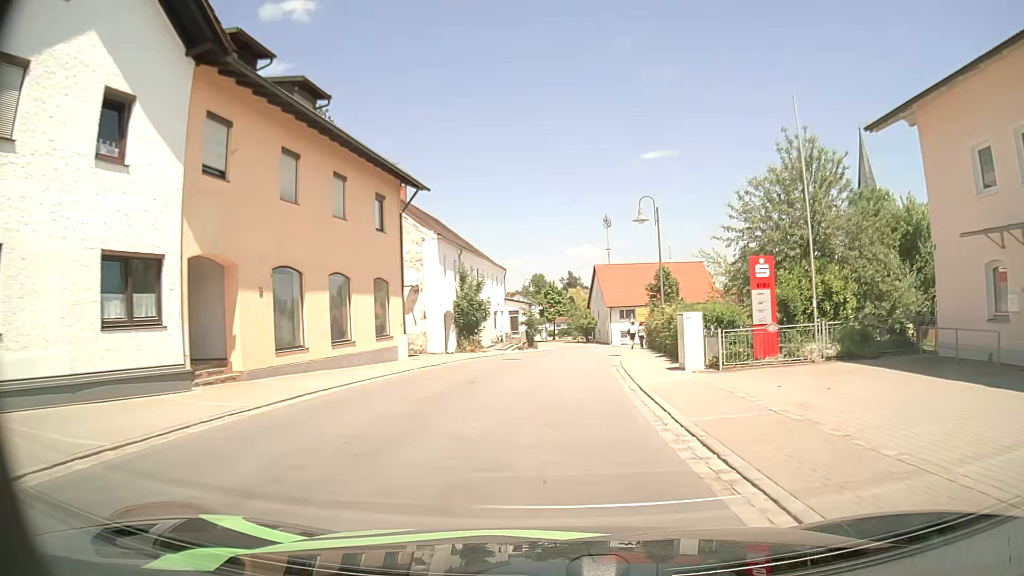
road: secondary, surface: asphalt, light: Day
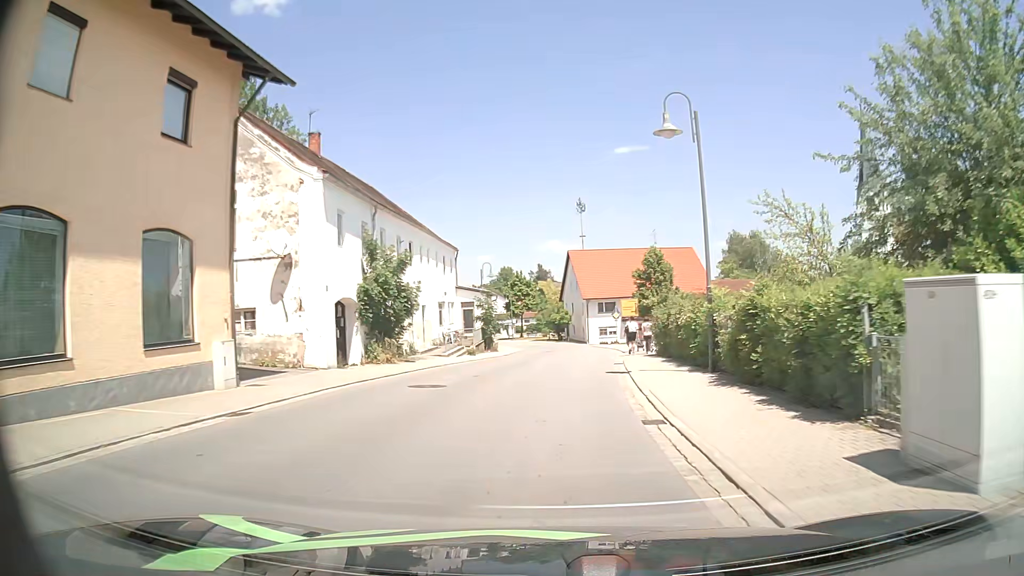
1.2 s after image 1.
(+0.4, +13.7) m; +3°
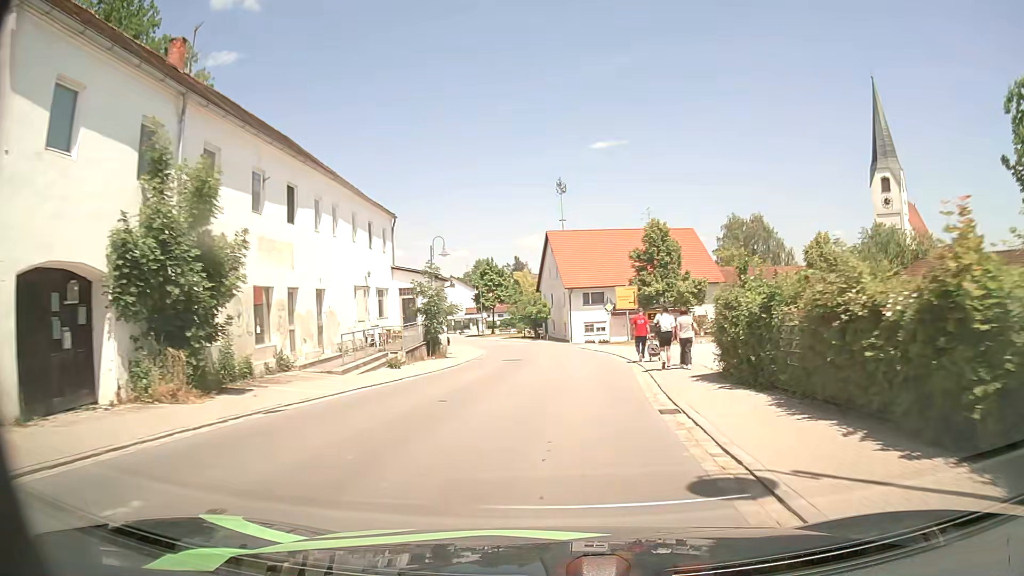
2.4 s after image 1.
(+0.2, +13.6) m; +1°
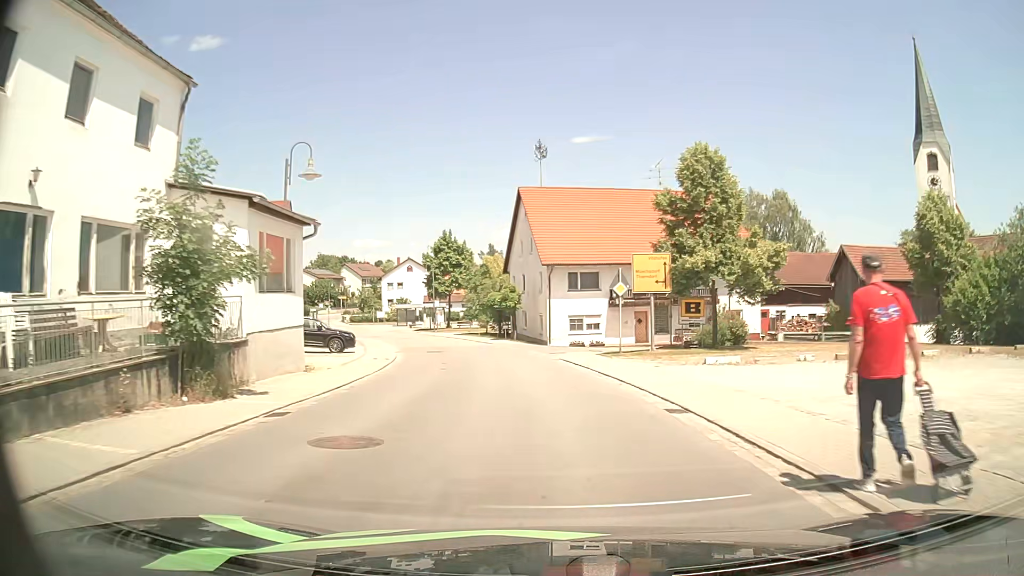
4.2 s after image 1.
(+0.4, +20.2) m; +2°
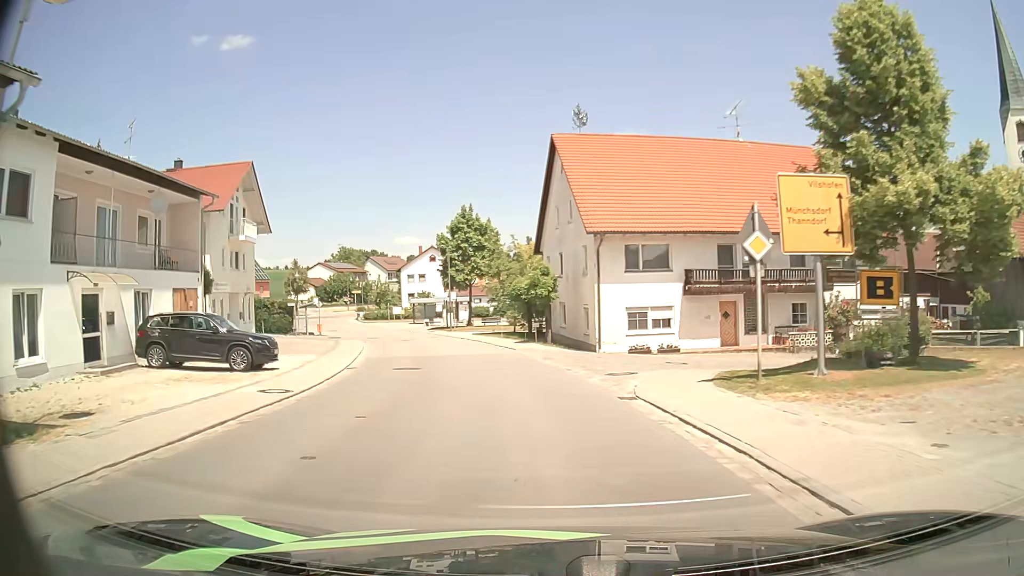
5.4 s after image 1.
(-0.2, +13.9) m; -3°
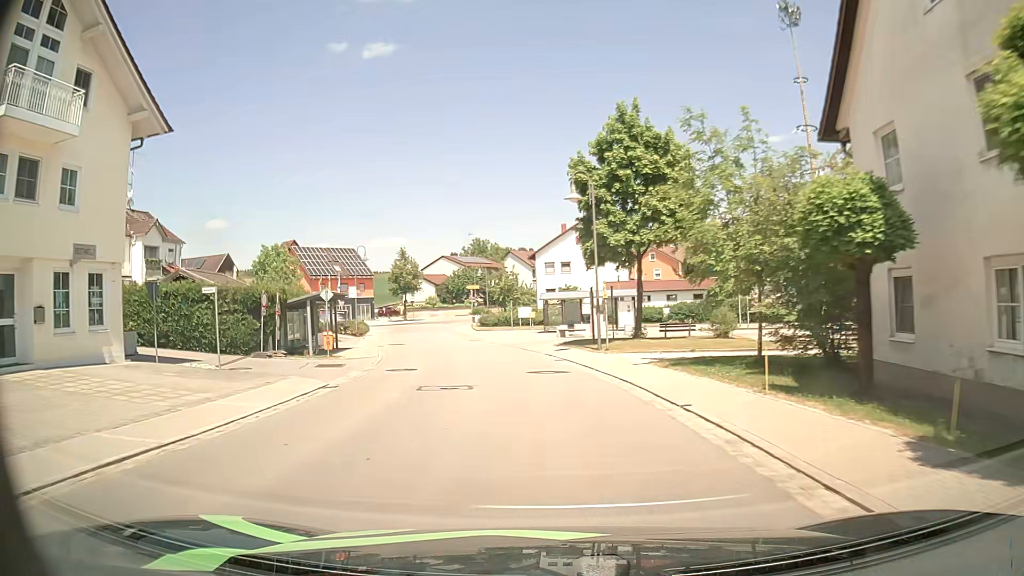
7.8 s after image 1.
(-3.3, +29.1) m; -13°
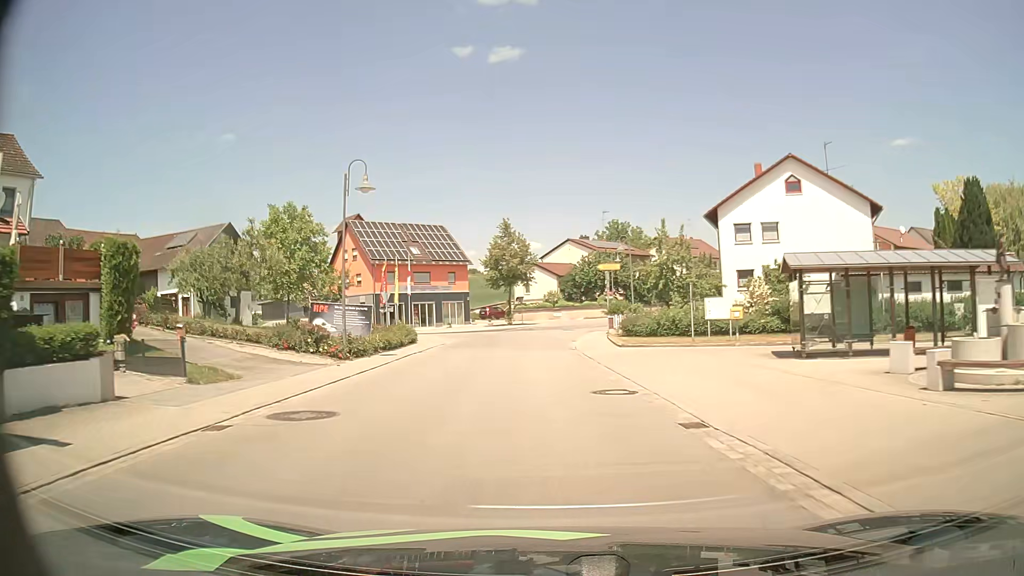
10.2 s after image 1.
(-3.4, +30.2) m; -13°
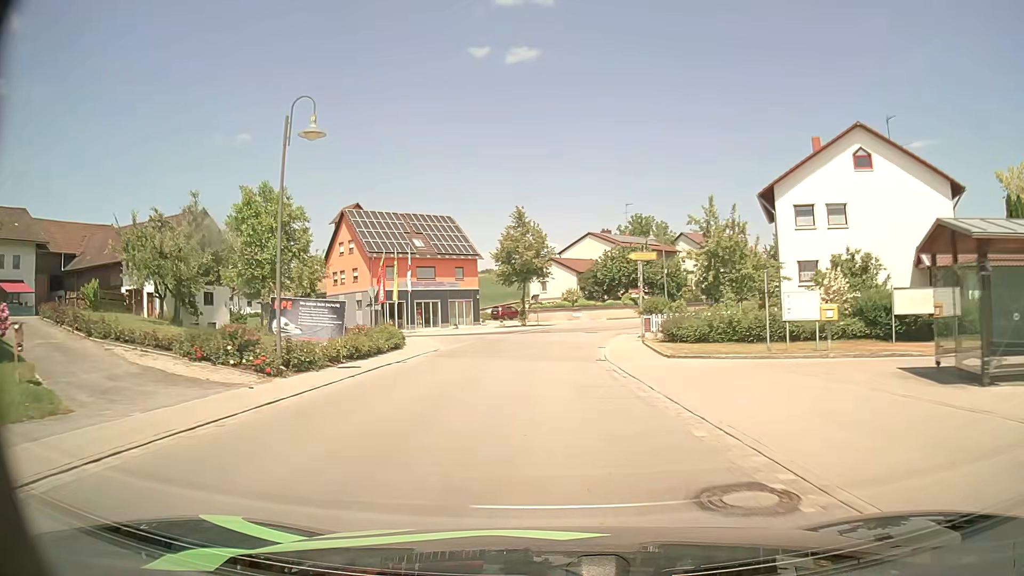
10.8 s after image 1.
(0.0, +7.4) m; -1°
(0, +10) (0, +20) (+1, +30) (+2, +40) (+6, +49) (+11, +58) (+18, +65) (+25, +71) (+33, +77) (+42, +83) m
